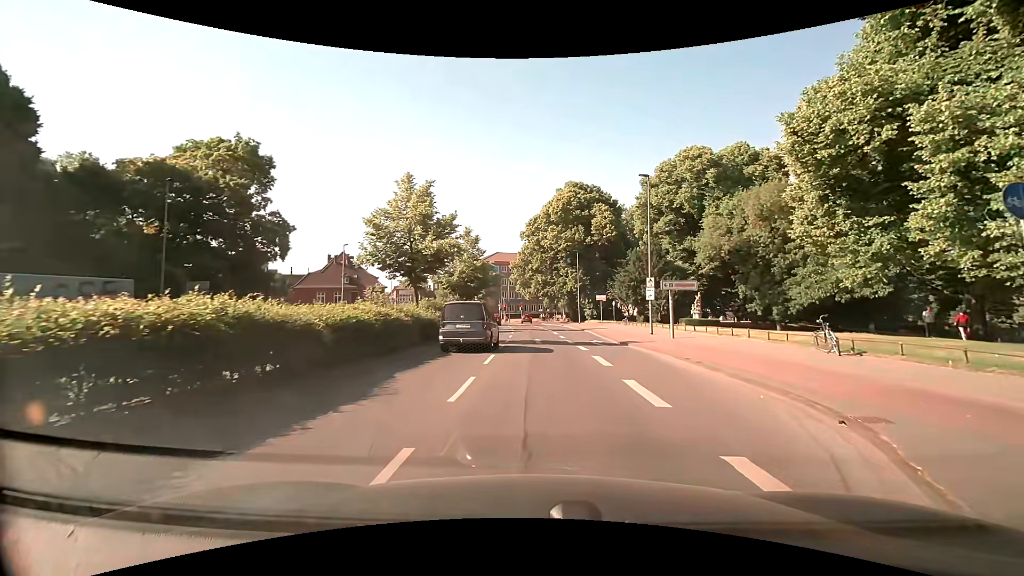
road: secondary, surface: asphalt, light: Day
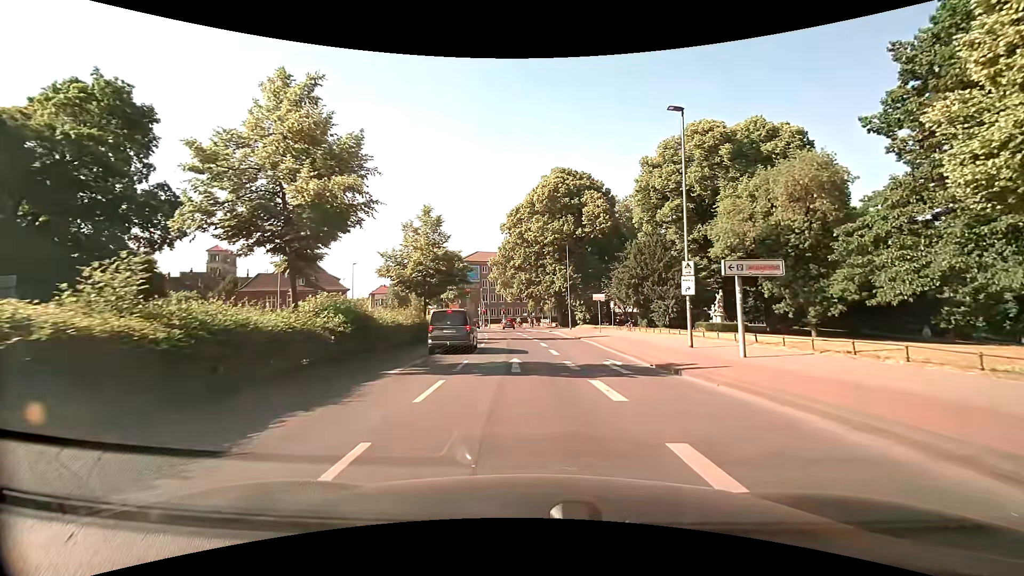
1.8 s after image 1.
(+0.1, +11.3) m; +1°
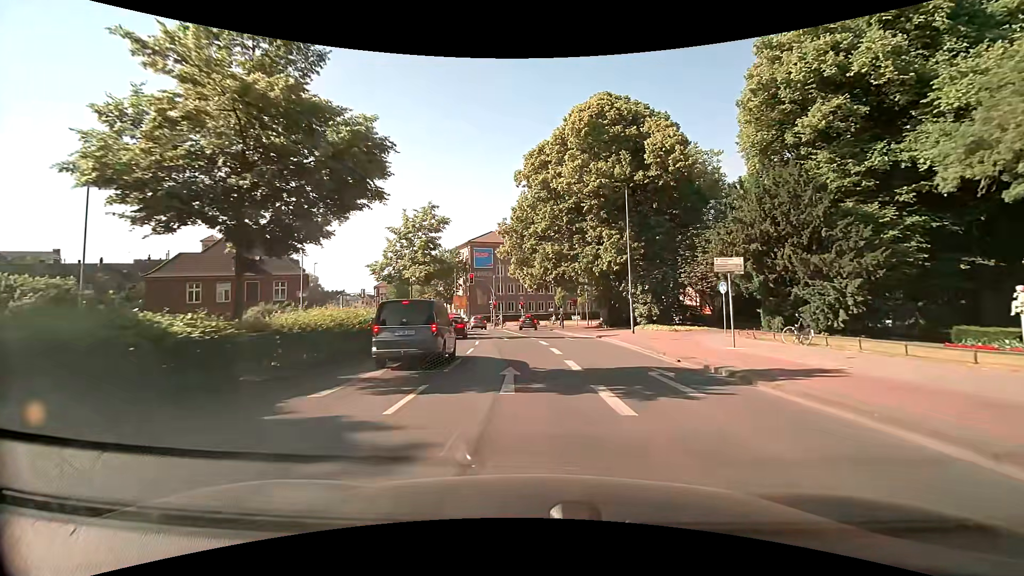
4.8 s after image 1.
(-0.6, +24.7) m; -3°
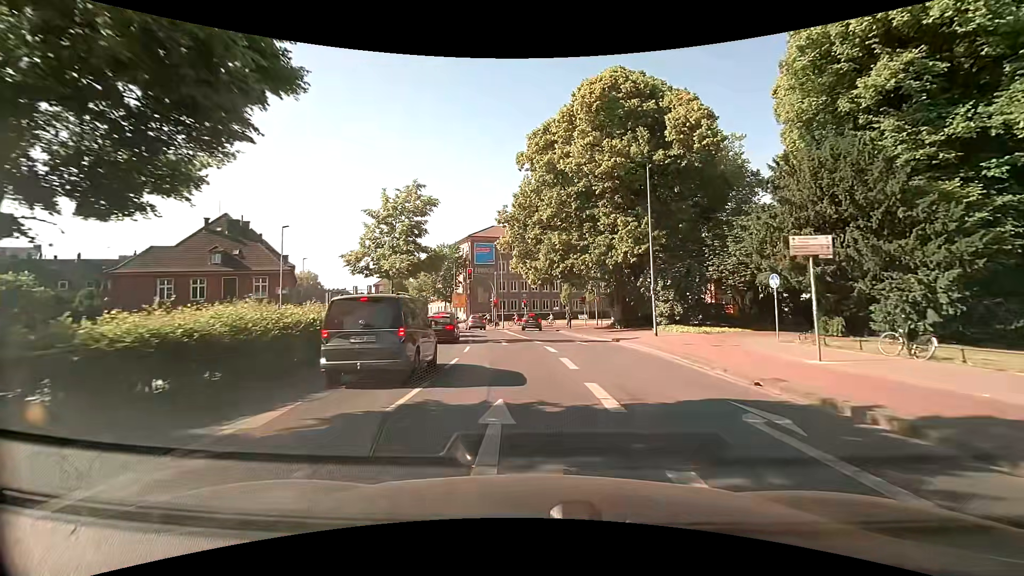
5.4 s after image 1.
(0.0, +5.2) m; 0°
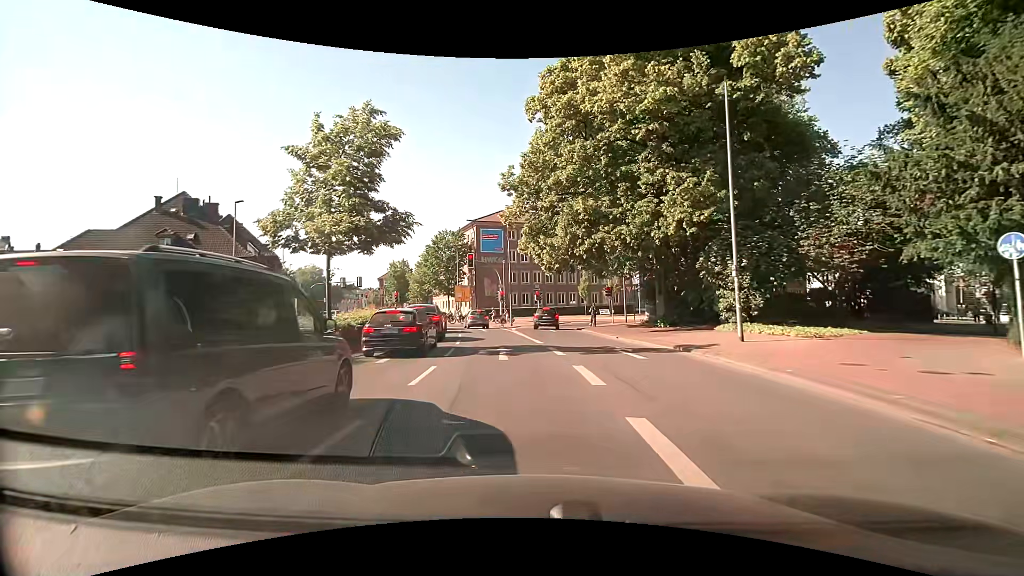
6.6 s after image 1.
(-0.1, +9.8) m; -1°
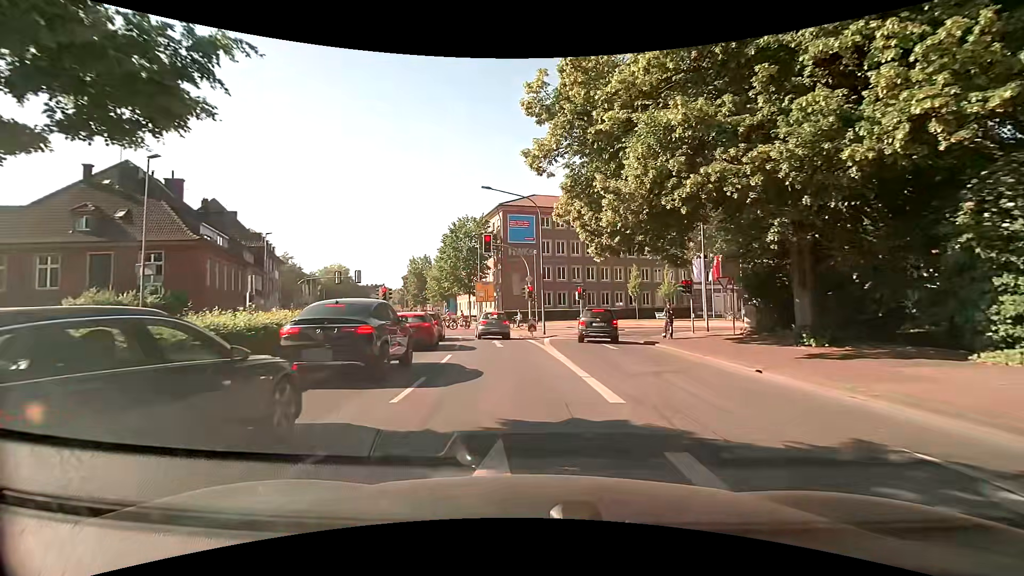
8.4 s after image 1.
(-0.4, +12.8) m; -4°
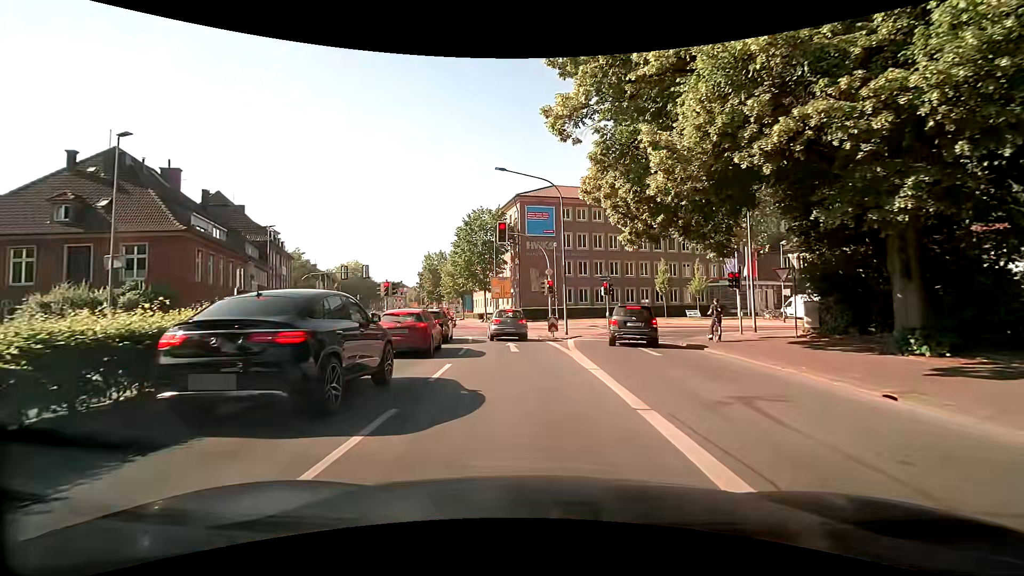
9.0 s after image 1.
(-0.1, +3.7) m; -3°
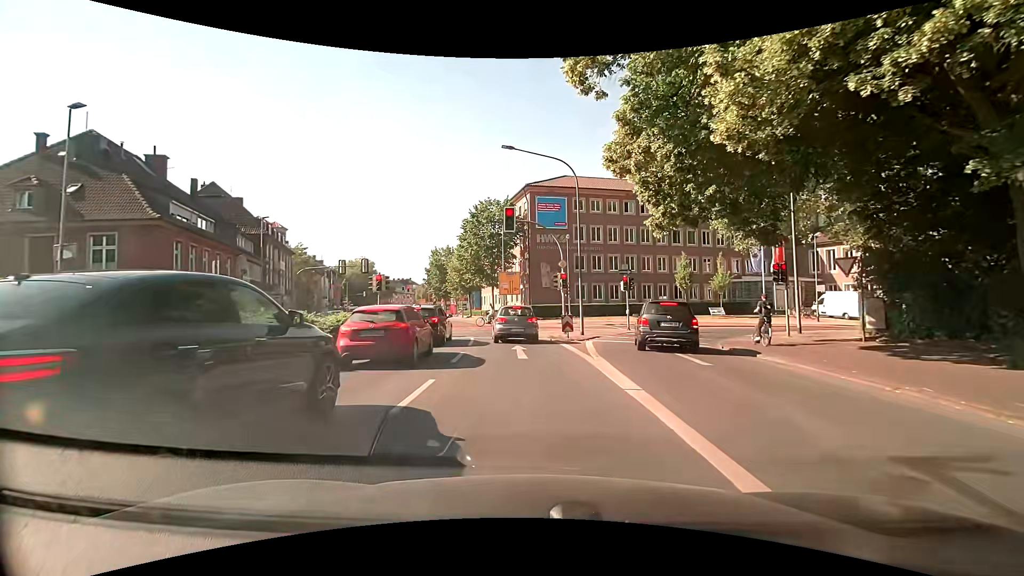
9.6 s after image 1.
(0.0, +3.3) m; -1°
